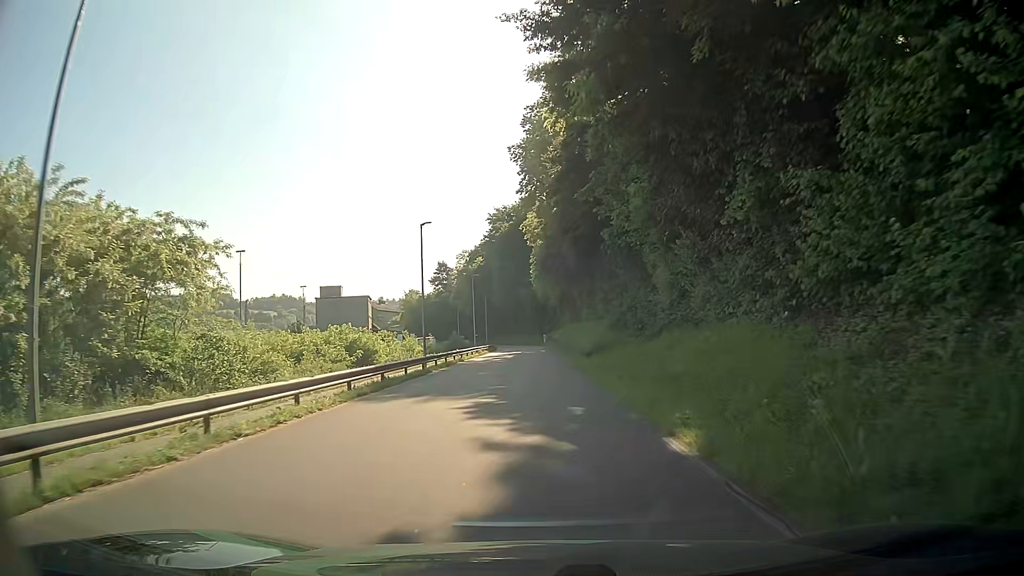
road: residential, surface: asphalt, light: Day
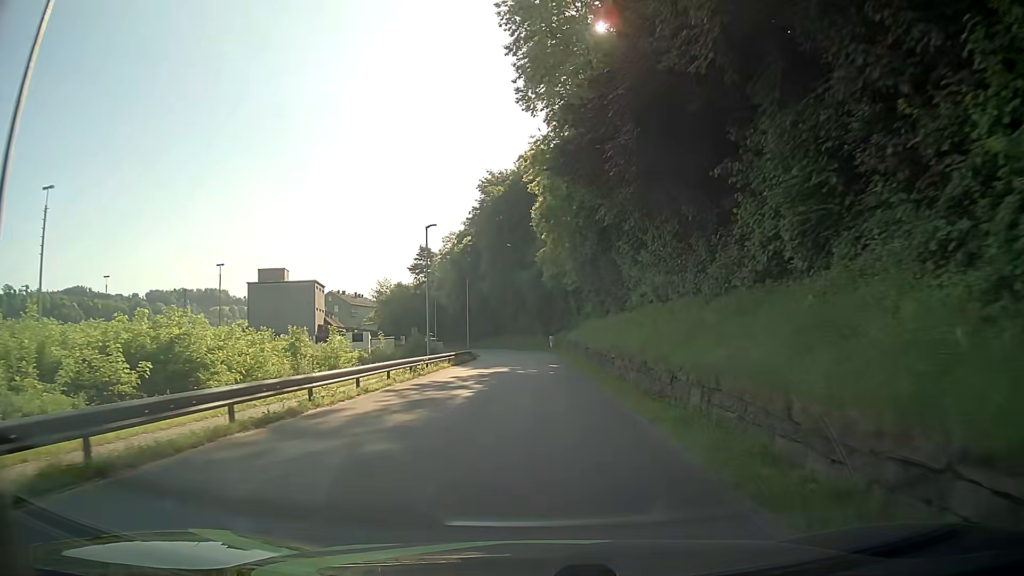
(-0.2, +31.1) m; 0°
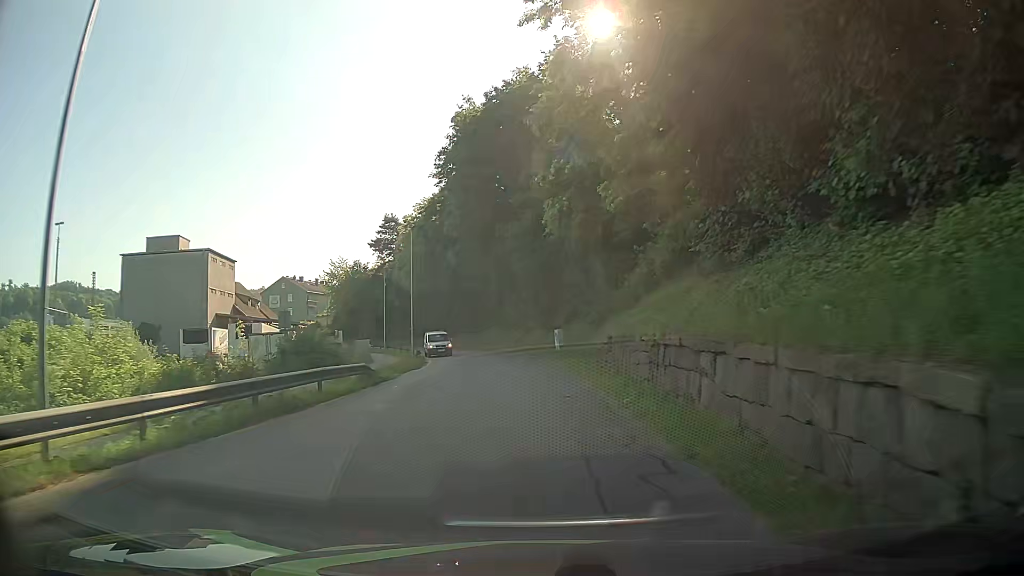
(+0.1, +30.5) m; 0°
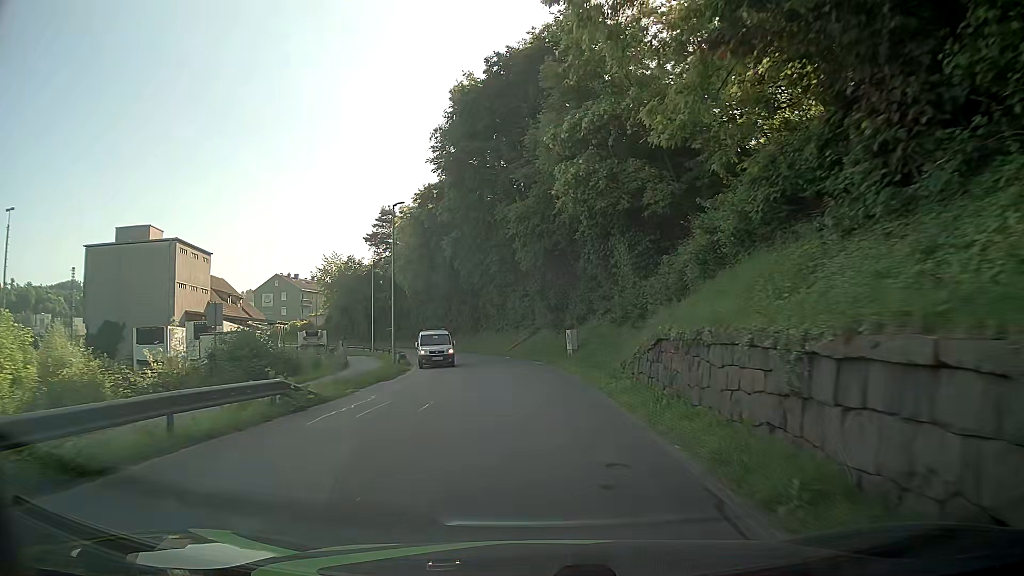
(-0.1, +7.4) m; -1°
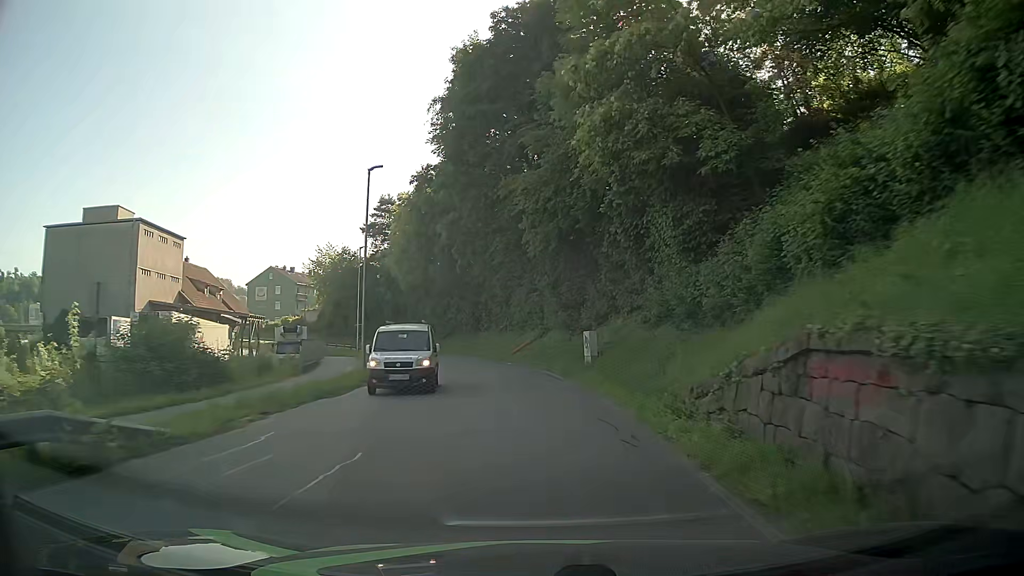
(0.0, +7.3) m; +1°
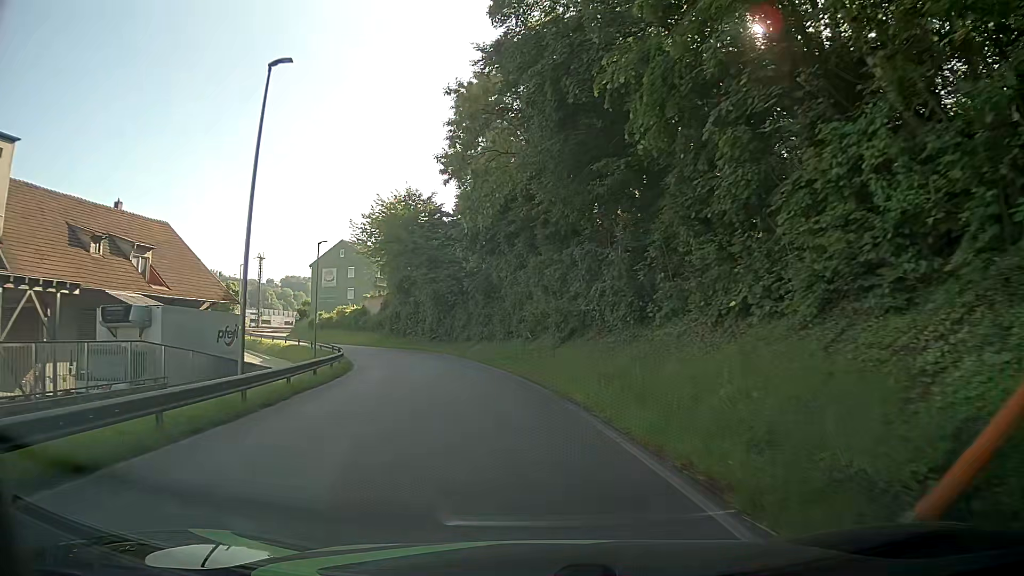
(-3.7, +36.1) m; -14°
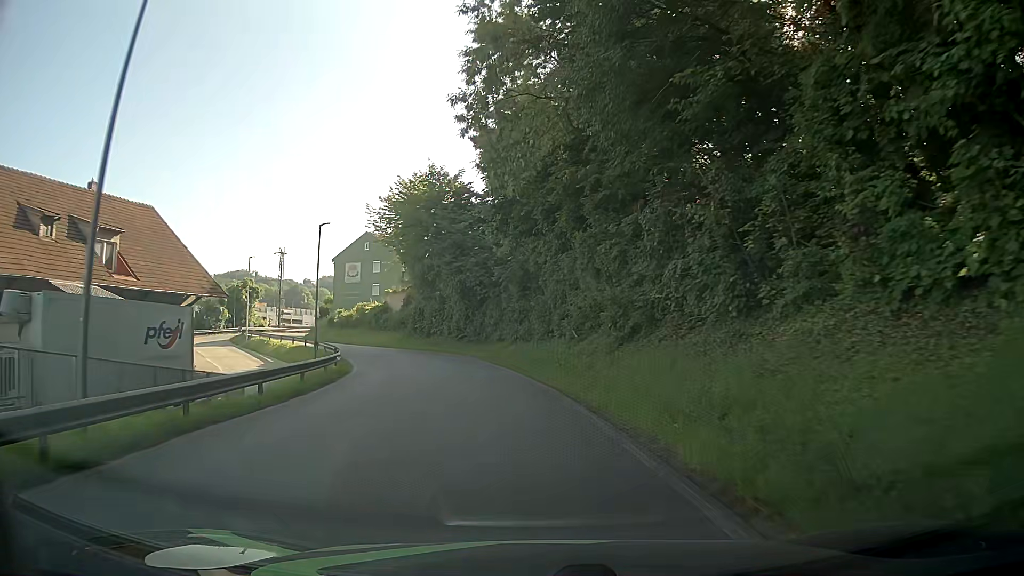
(-0.2, +7.3) m; -3°
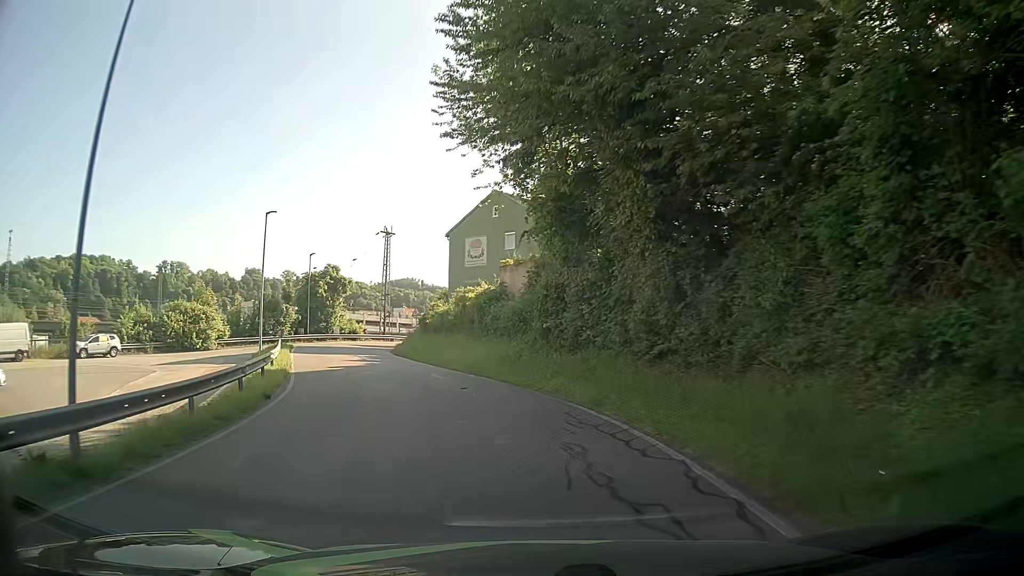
(-3.6, +28.4) m; -15°
